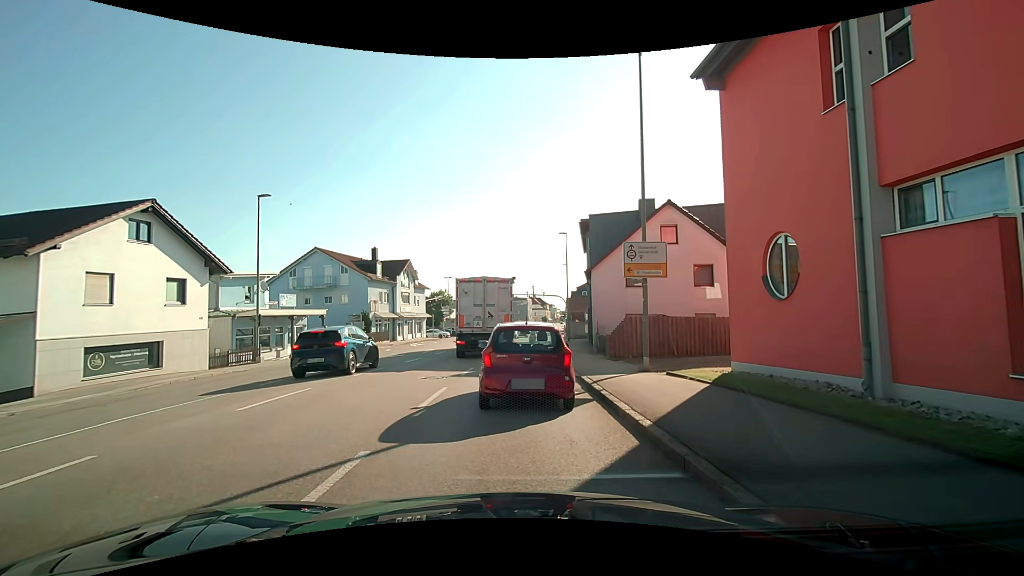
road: tertiary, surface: asphalt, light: Day
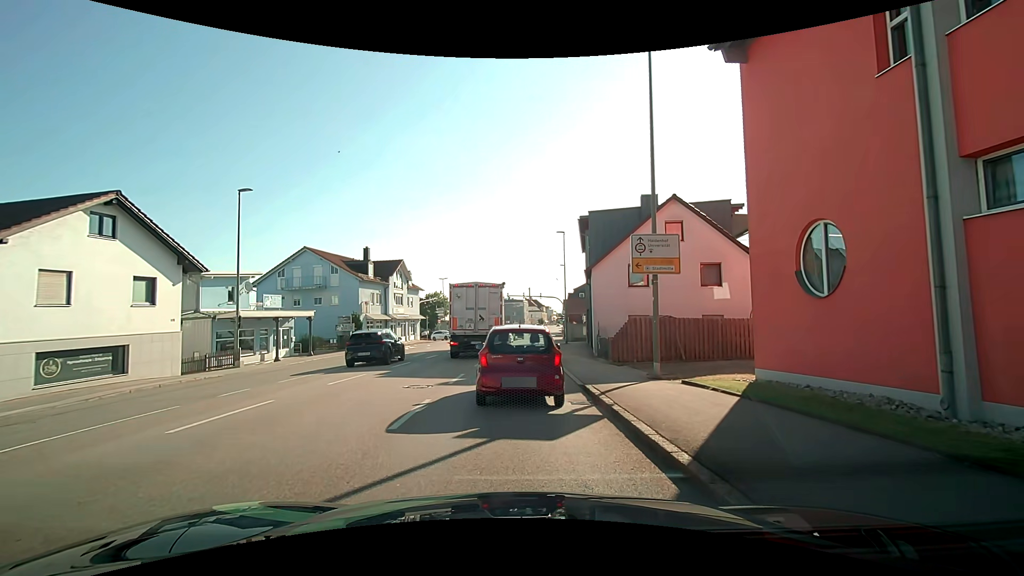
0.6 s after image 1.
(0.0, +1.7) m; +1°
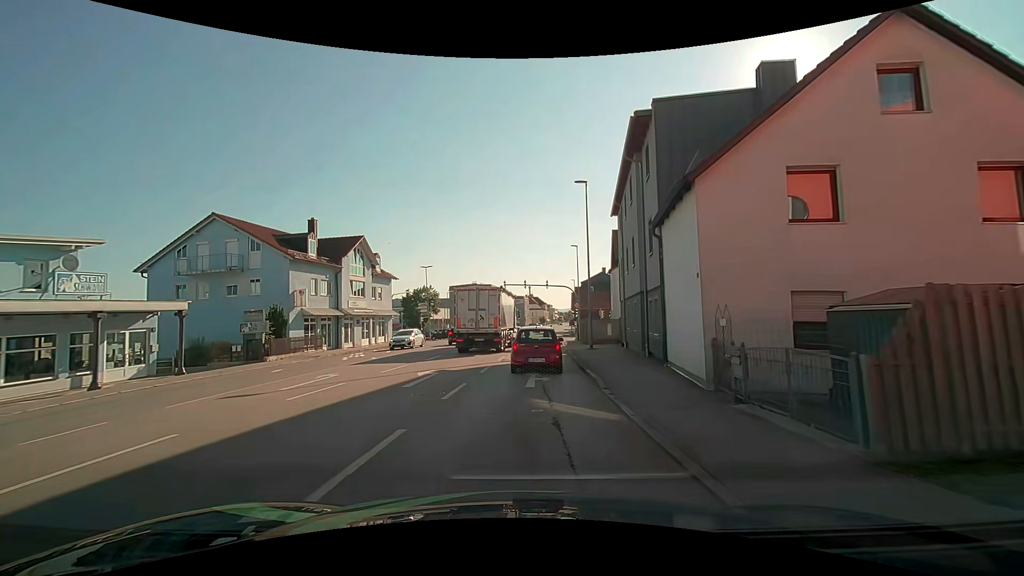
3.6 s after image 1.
(0.0, +15.8) m; 0°
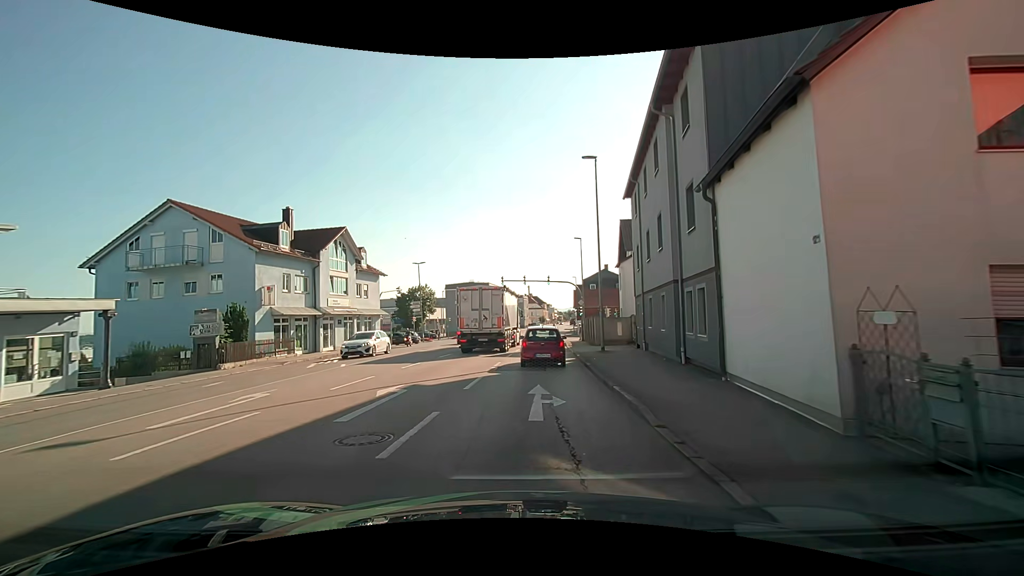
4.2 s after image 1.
(0.0, +4.5) m; 0°
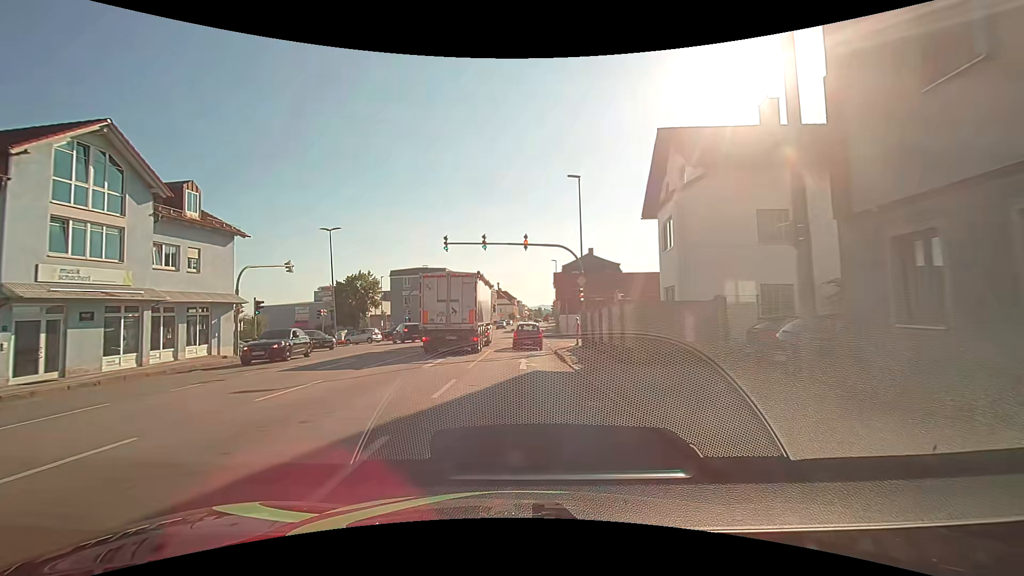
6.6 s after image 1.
(+0.8, +20.6) m; +4°
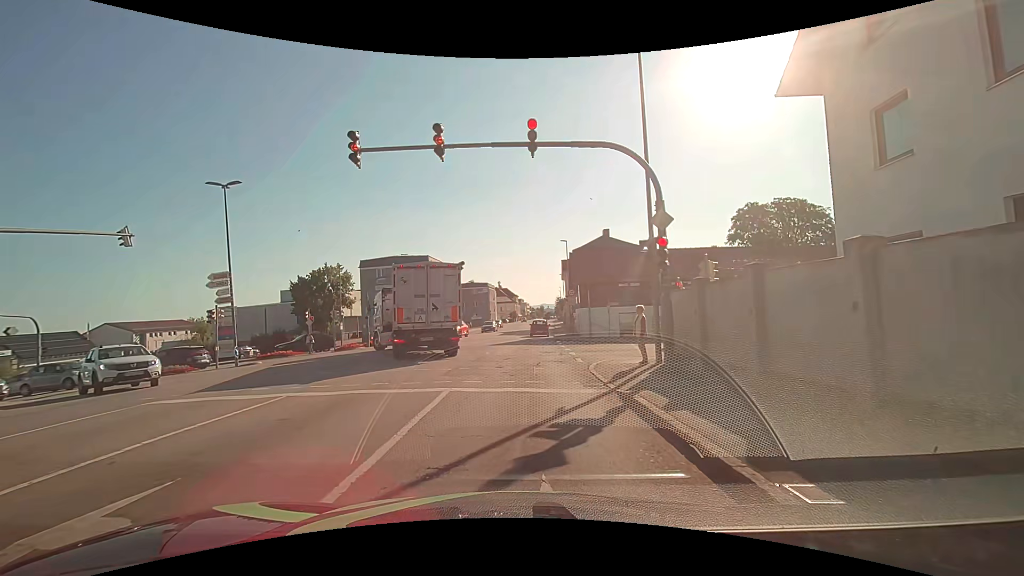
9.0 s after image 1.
(0.0, +15.1) m; -1°
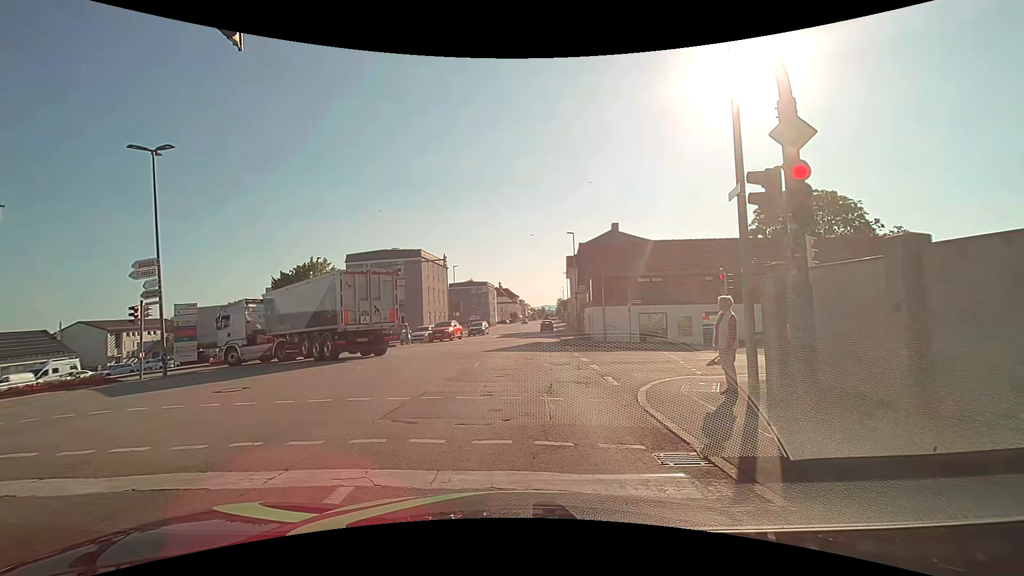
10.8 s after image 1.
(+0.1, +5.3) m; +1°
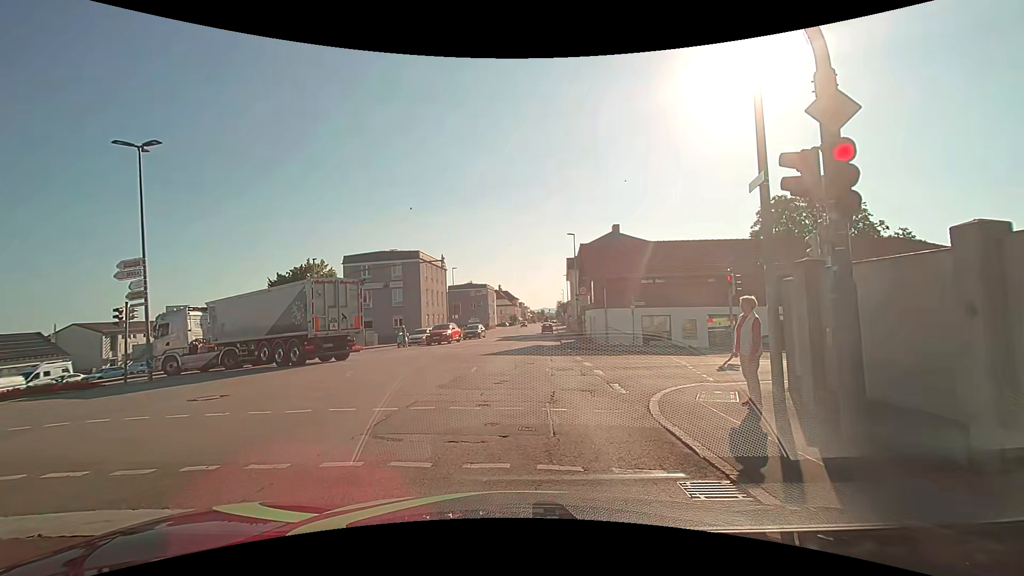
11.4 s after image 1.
(0.0, +0.8) m; -2°
(0, +10) (+1, +20) (+2, +30) (+3, +40) (+3, +50) (+4, +60) (+4, +70) (+5, +80) (+5, +90) (+6, +100) m
